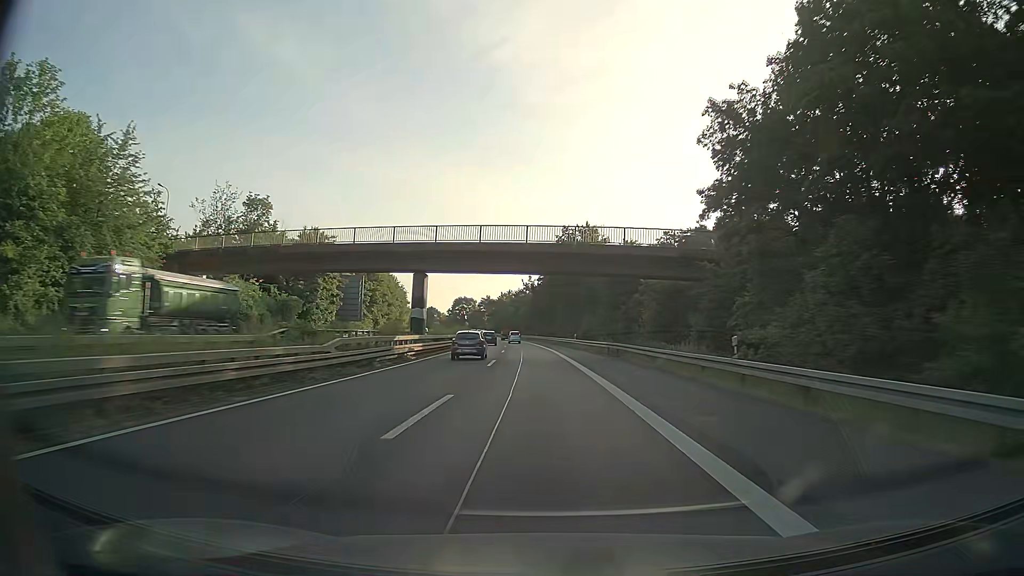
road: trunk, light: Day
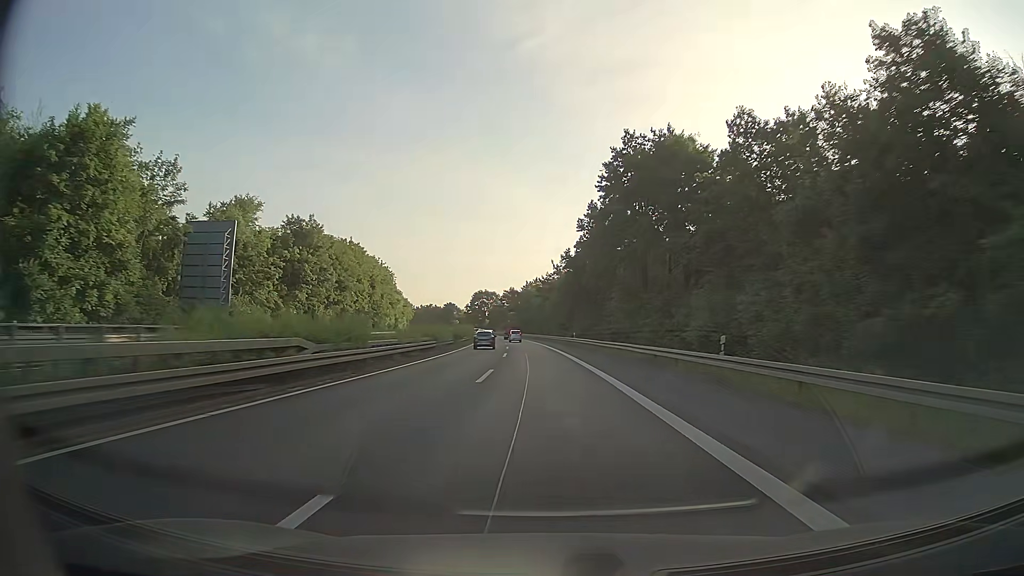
(-1.1, +47.4) m; -2°
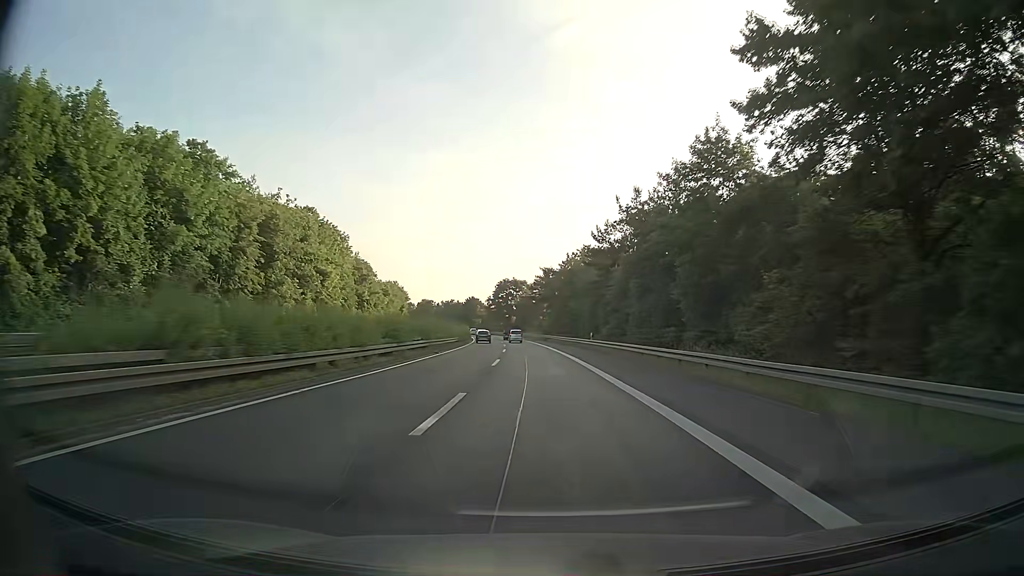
(-2.3, +64.5) m; -4°
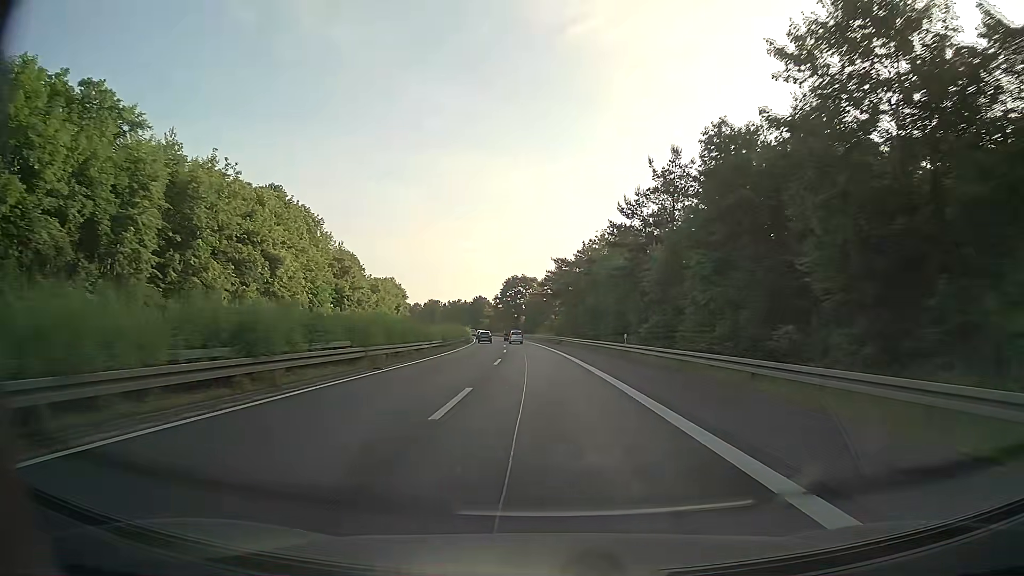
(-0.1, +16.4) m; -1°
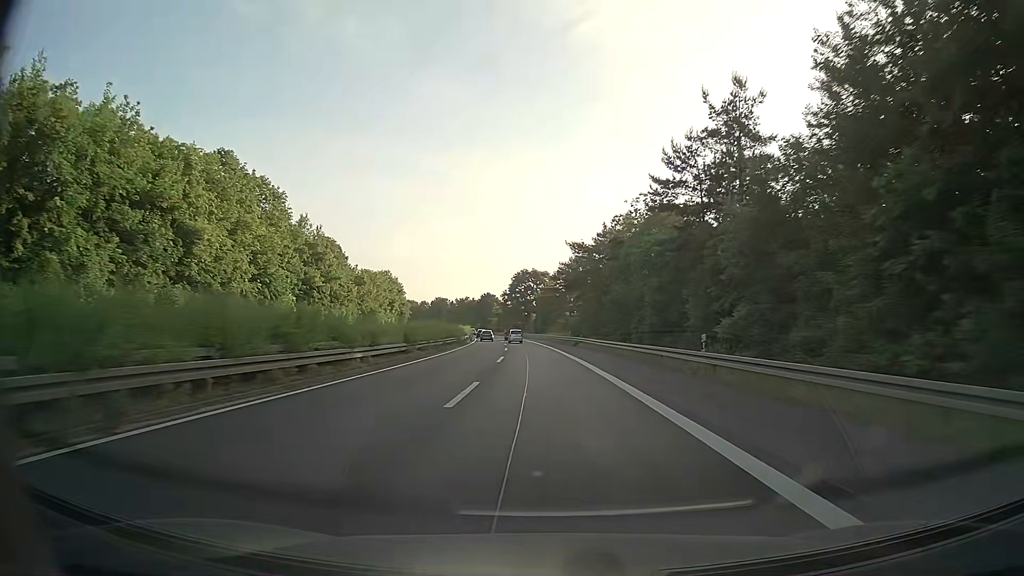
(-0.2, +16.4) m; -2°
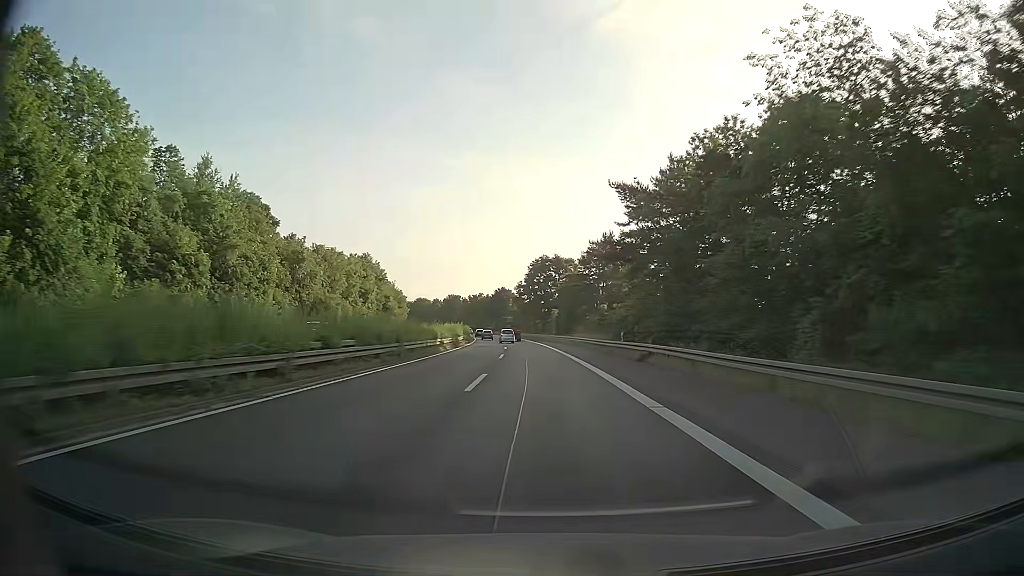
(-0.3, +33.0) m; -1°
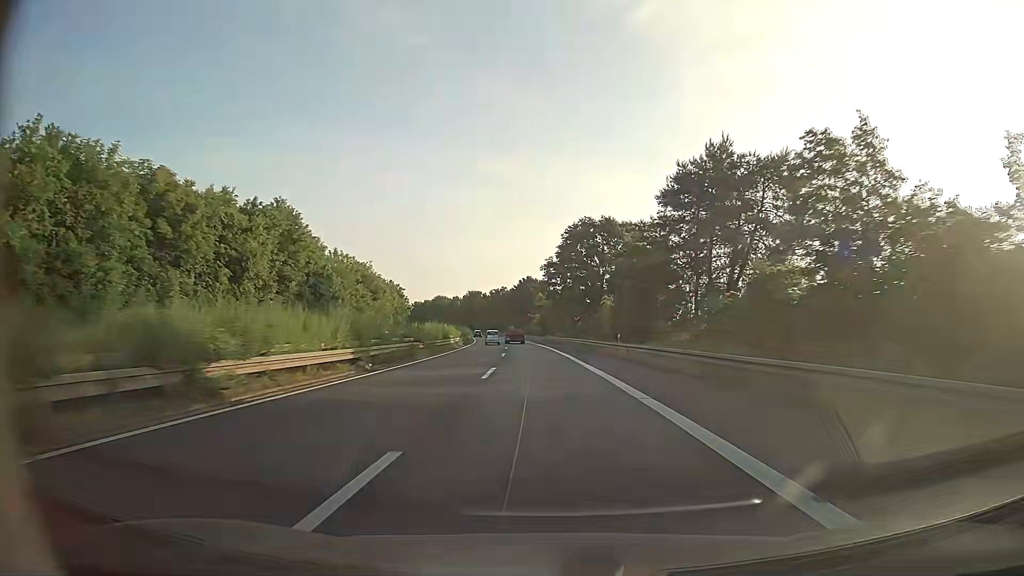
(-1.3, +49.8) m; -3°
